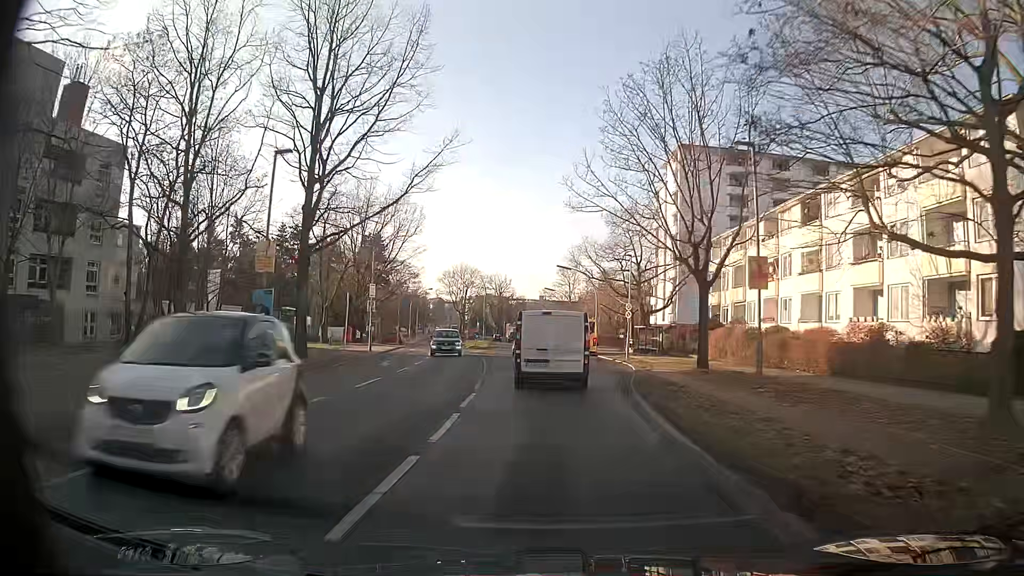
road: secondary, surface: asphalt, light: Day
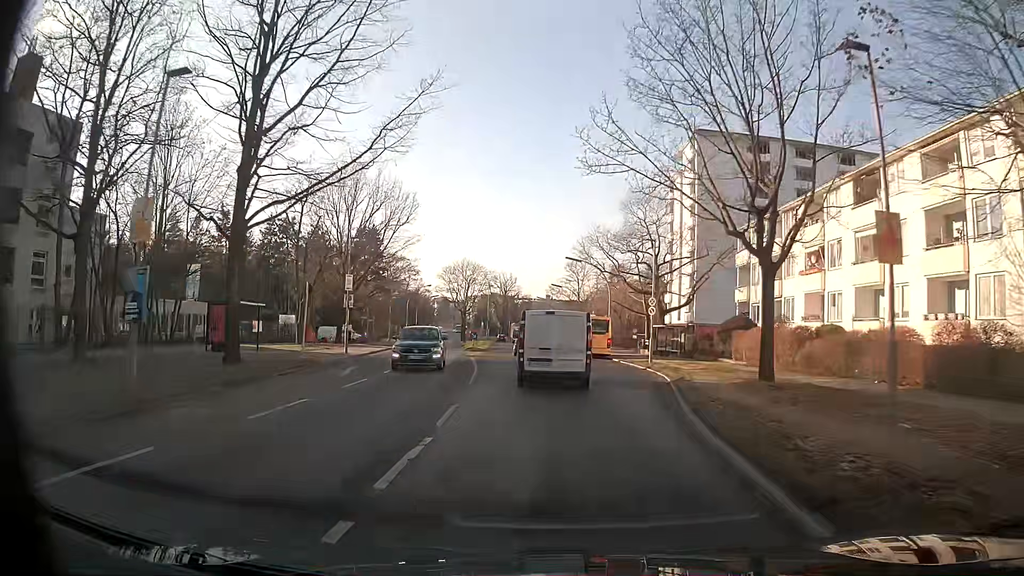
(0.0, +6.7) m; -1°
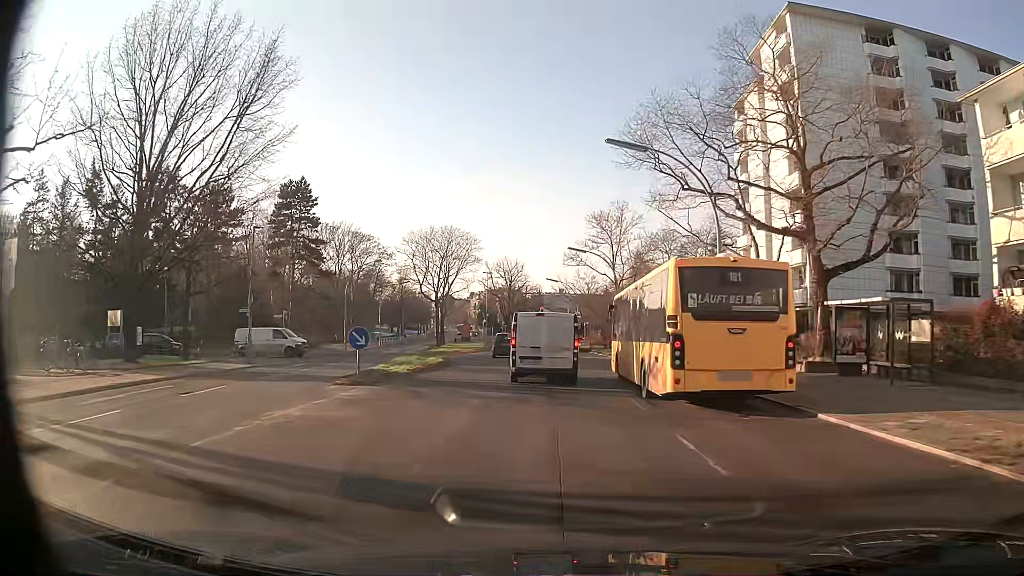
(+0.1, +32.7) m; -1°
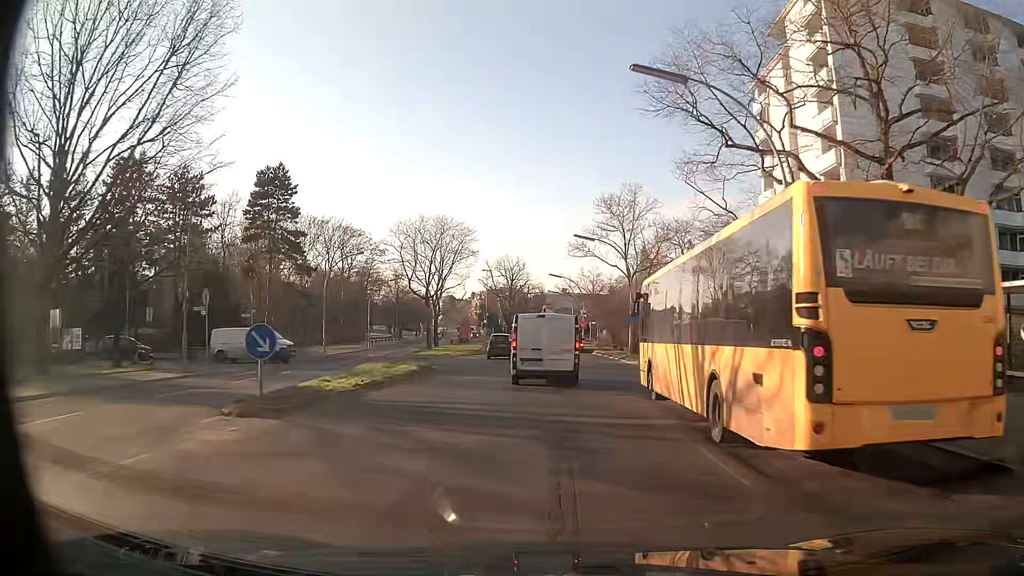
(0.0, +6.4) m; 0°
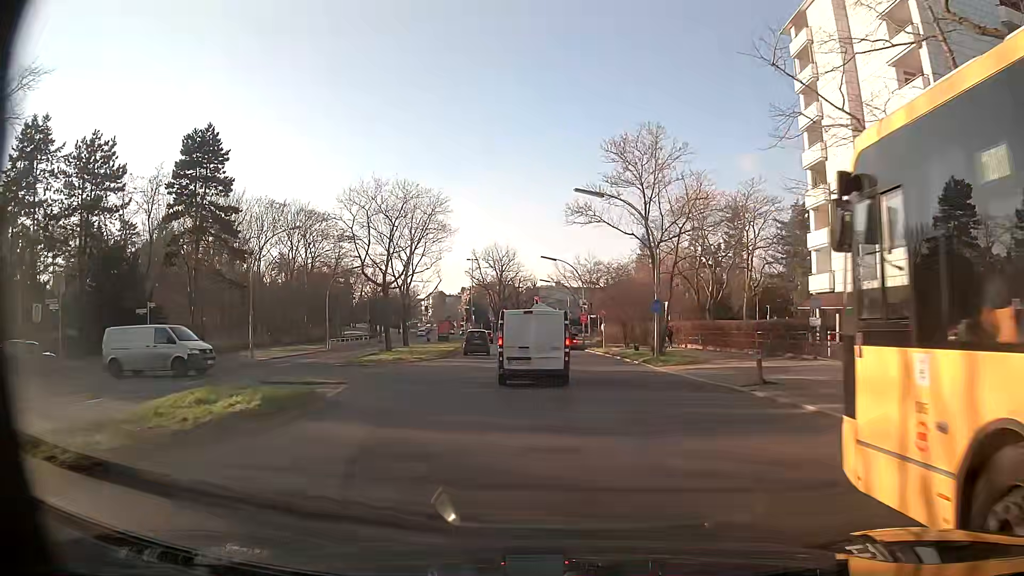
(0.0, +12.5) m; 0°
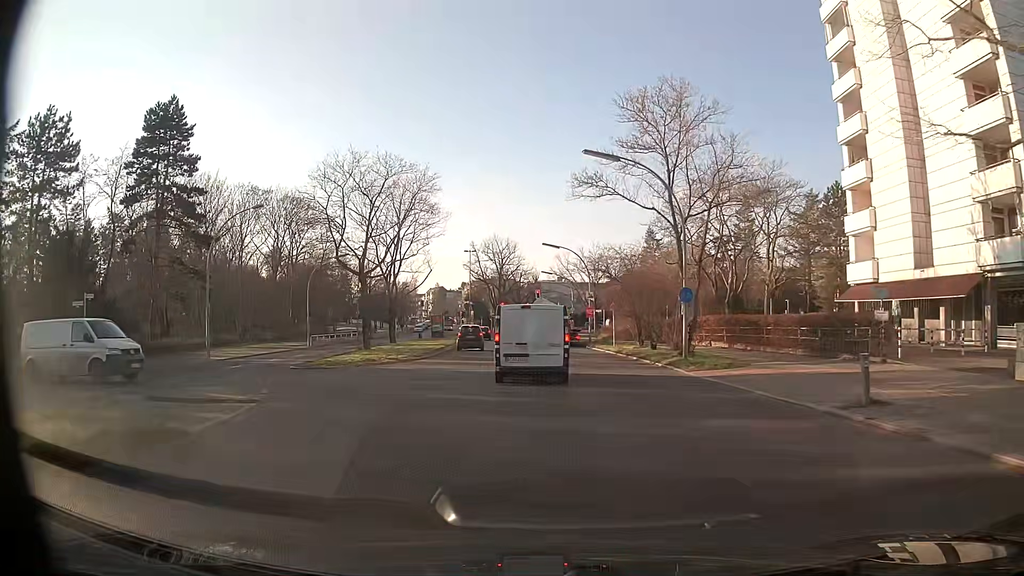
(0.0, +5.8) m; 0°
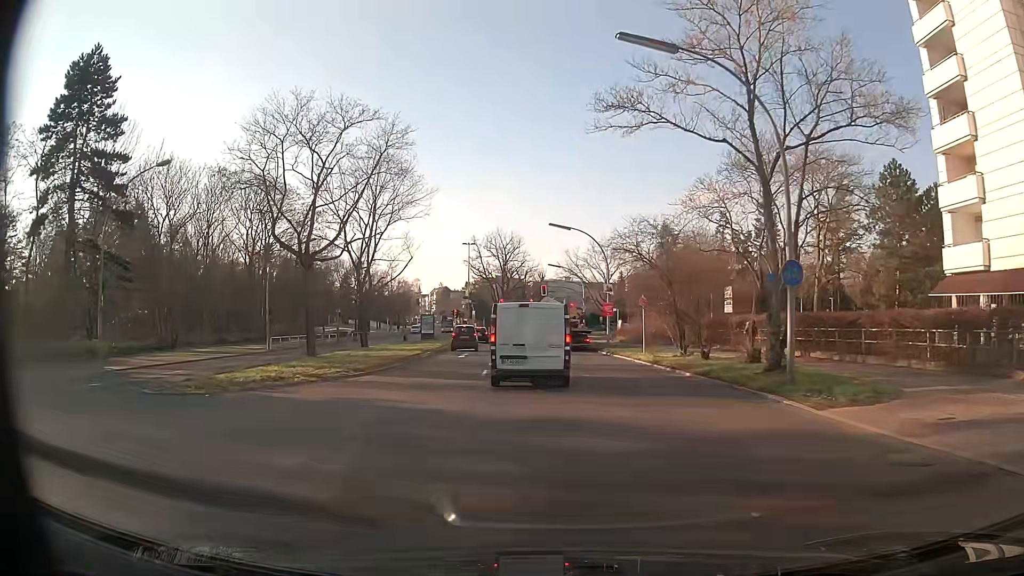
(-0.1, +10.1) m; 0°
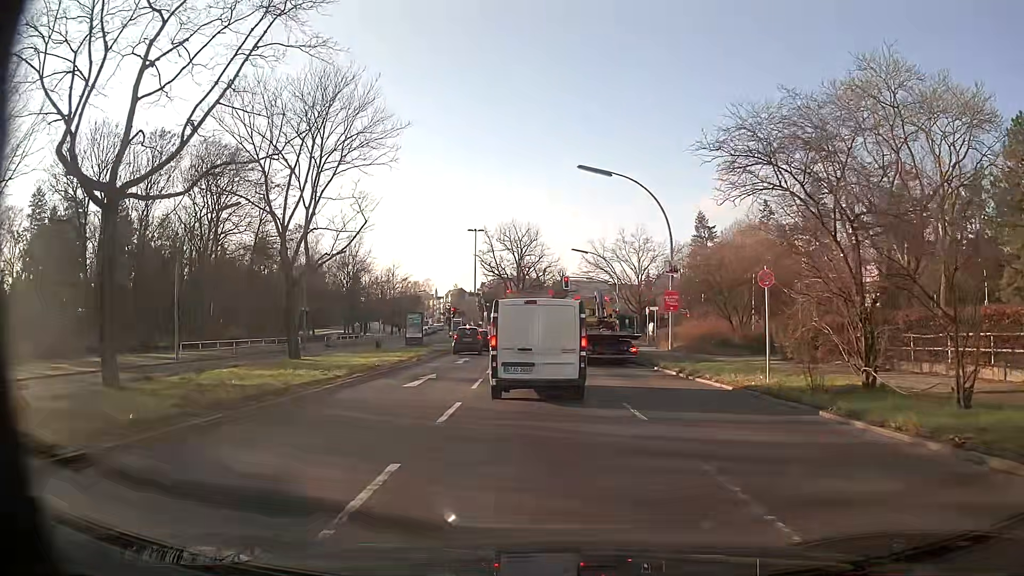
(-0.3, +15.3) m; -1°
(0, +10) (-1, +20) (-1, +30) (-2, +40) (-2, +50) (-2, +60) (-2, +70) (-2, +80) (-1, +90) (+1, +100) m
